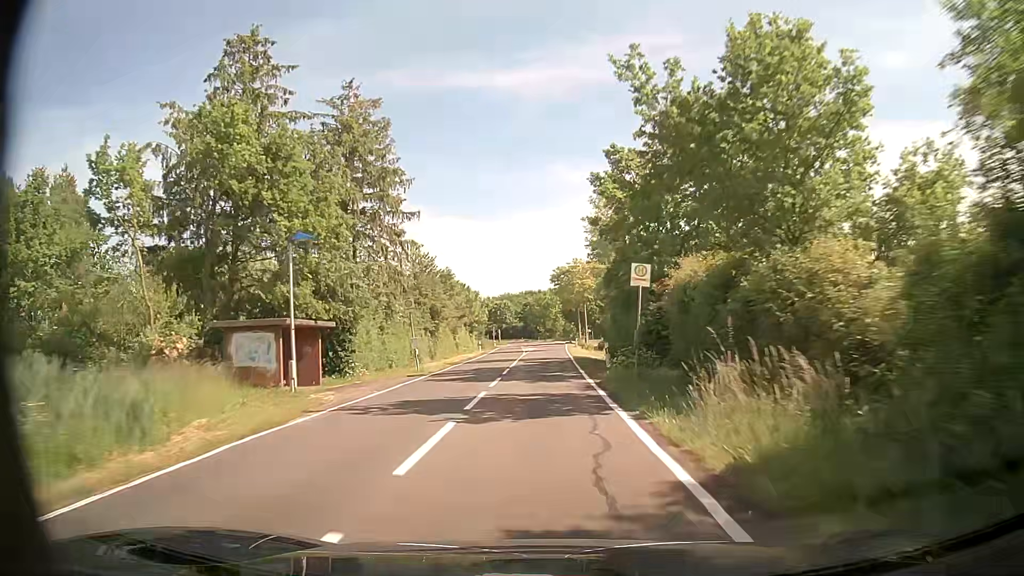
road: tertiary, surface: asphalt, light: Day
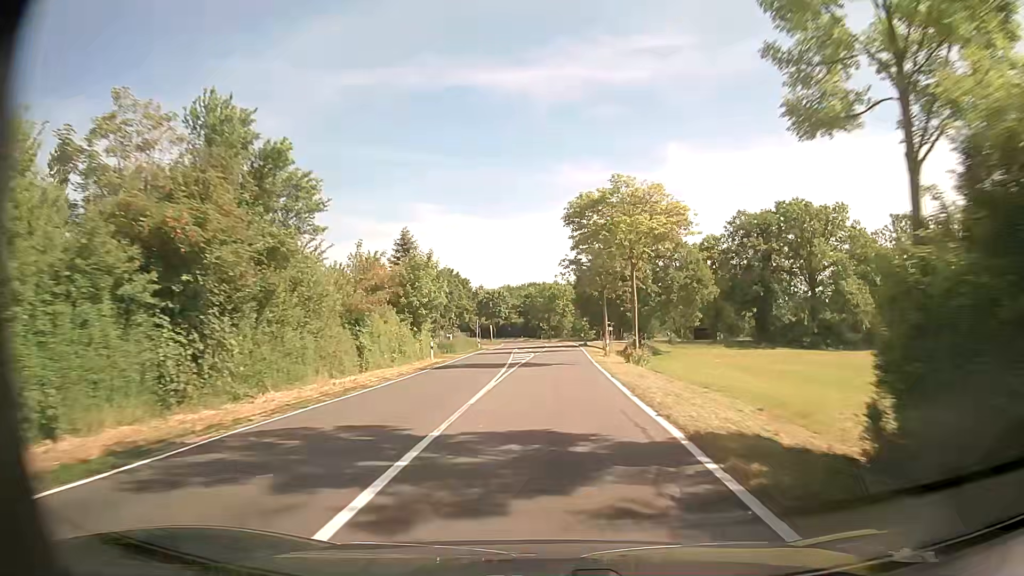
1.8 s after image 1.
(0.0, +32.2) m; -1°
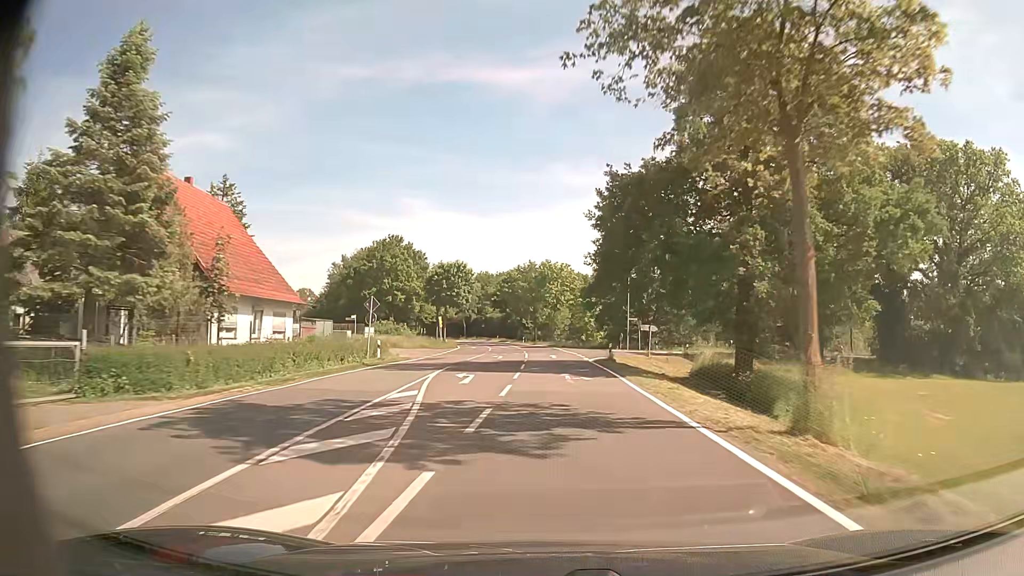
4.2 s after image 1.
(+0.8, +42.9) m; +2°
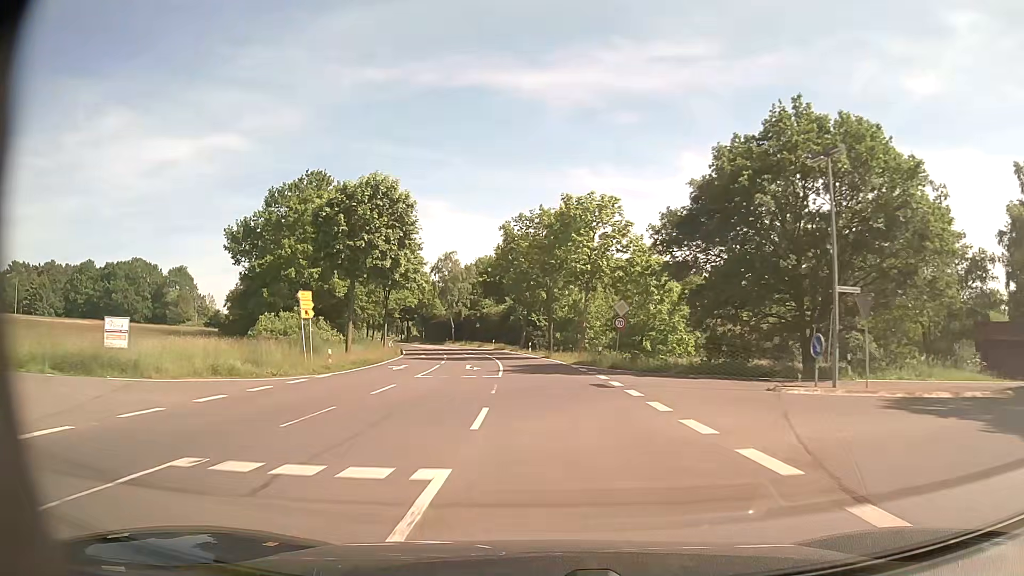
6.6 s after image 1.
(-0.1, +43.1) m; -2°
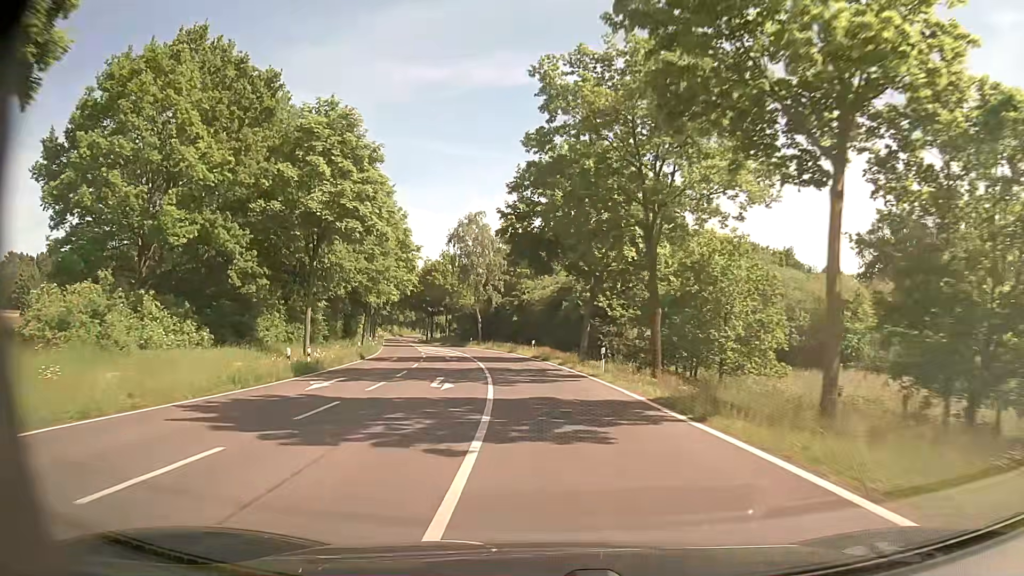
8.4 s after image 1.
(-1.1, +32.3) m; -4°
(0, +10) (-1, +20) (-1, +30) (-3, +40) (-5, +50) (-7, +59) (-10, +69) (-12, +79) (-15, +88) (-18, +98) m
